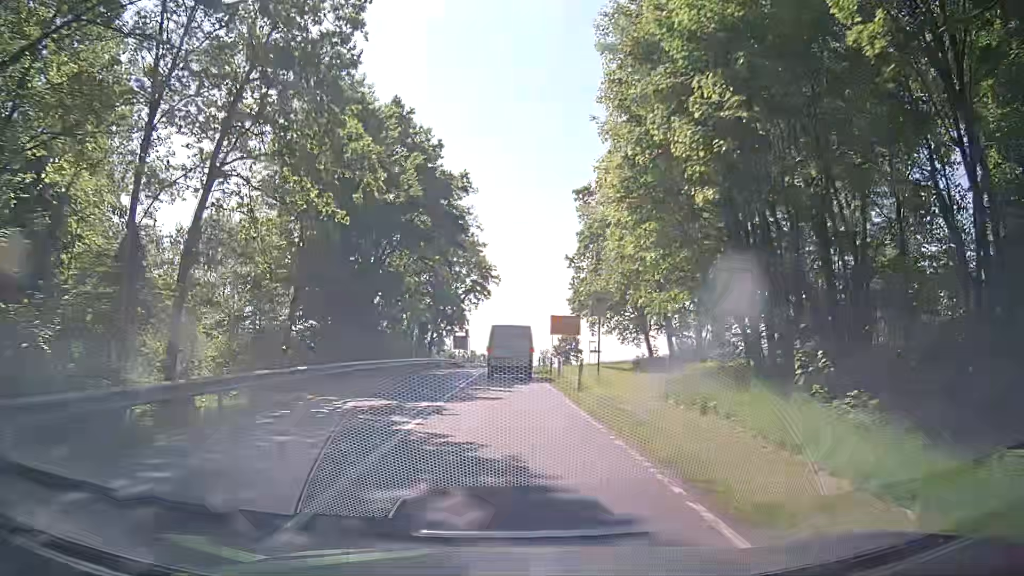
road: secondary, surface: asphalt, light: Day
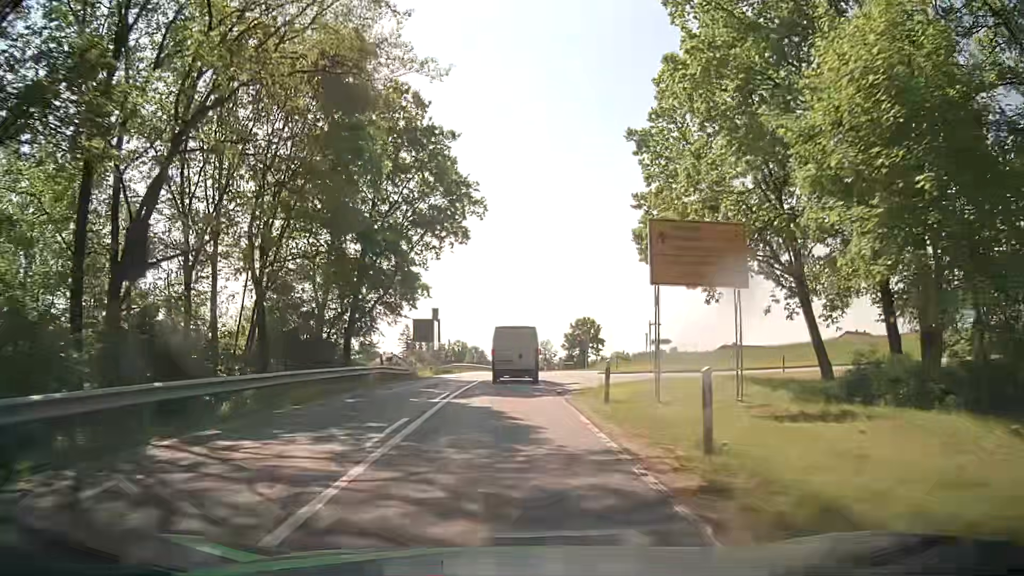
(0.0, +36.8) m; +1°
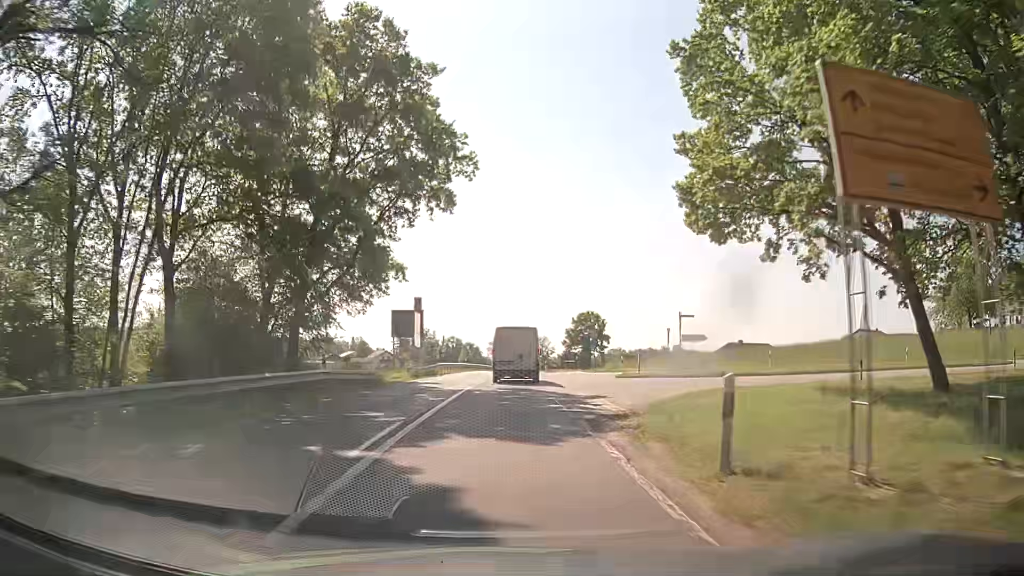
(0.0, +9.0) m; 0°
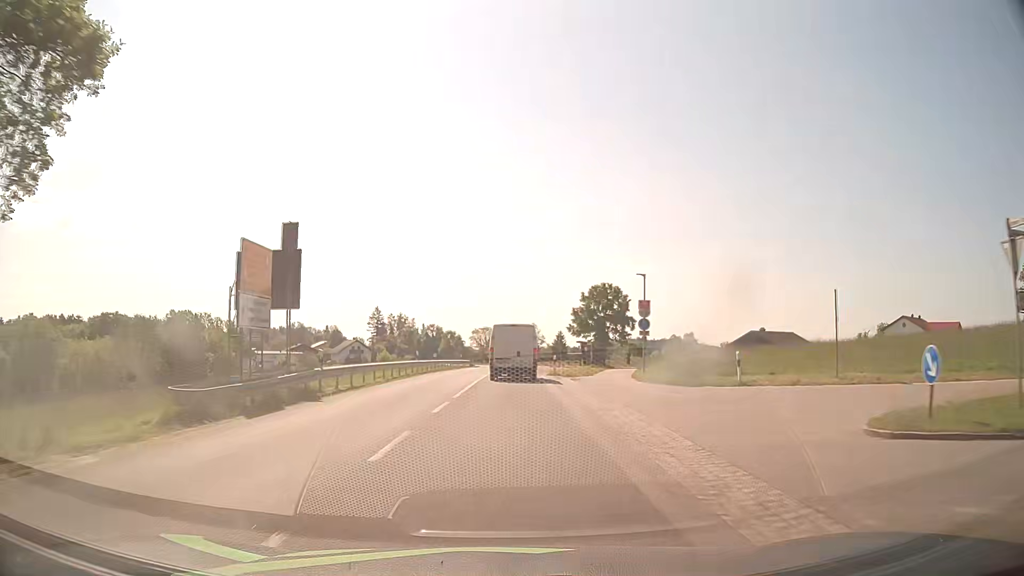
(+0.3, +27.2) m; +1°
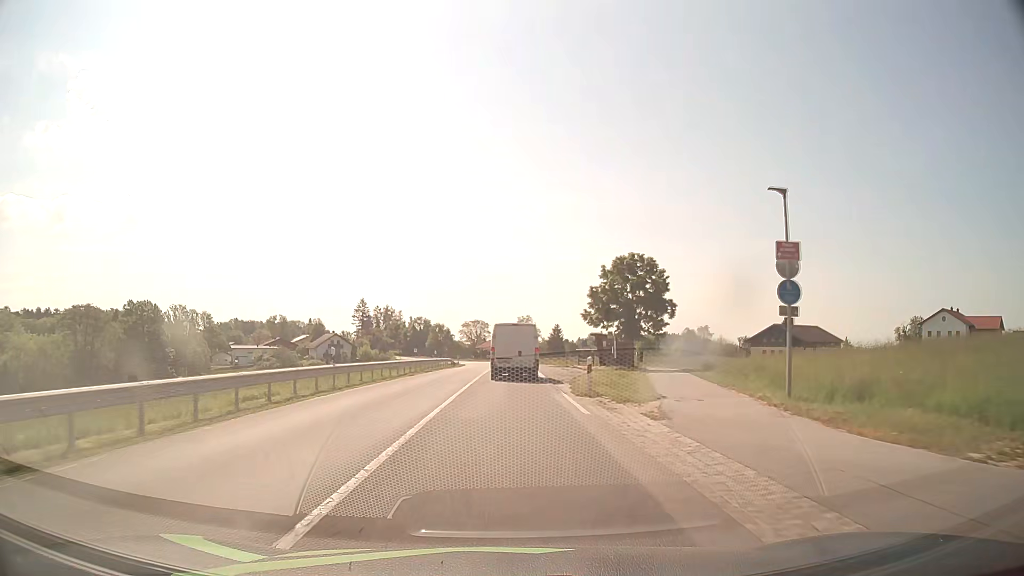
(+0.3, +18.3) m; +1°
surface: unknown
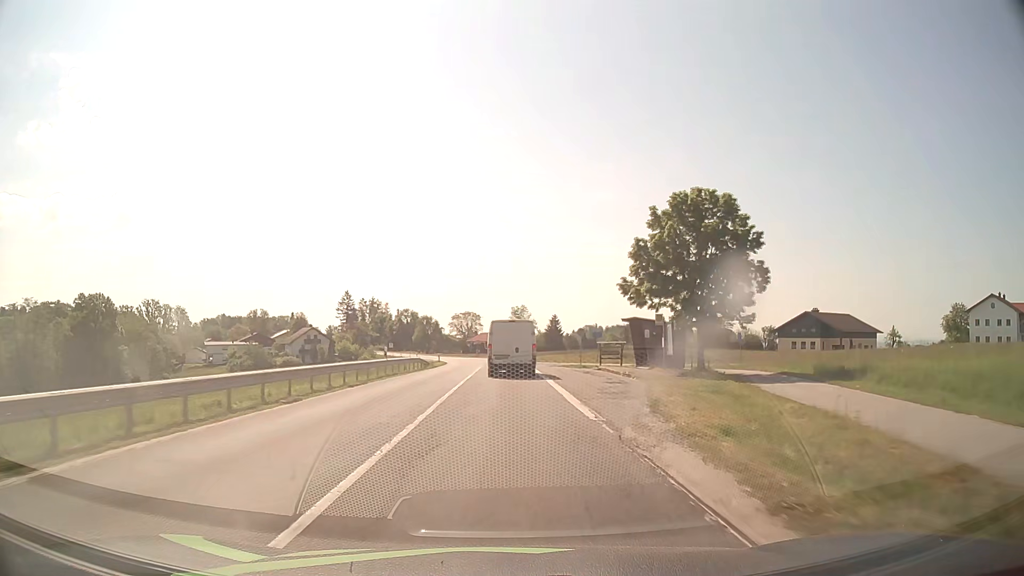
(+0.1, +18.4) m; +1°
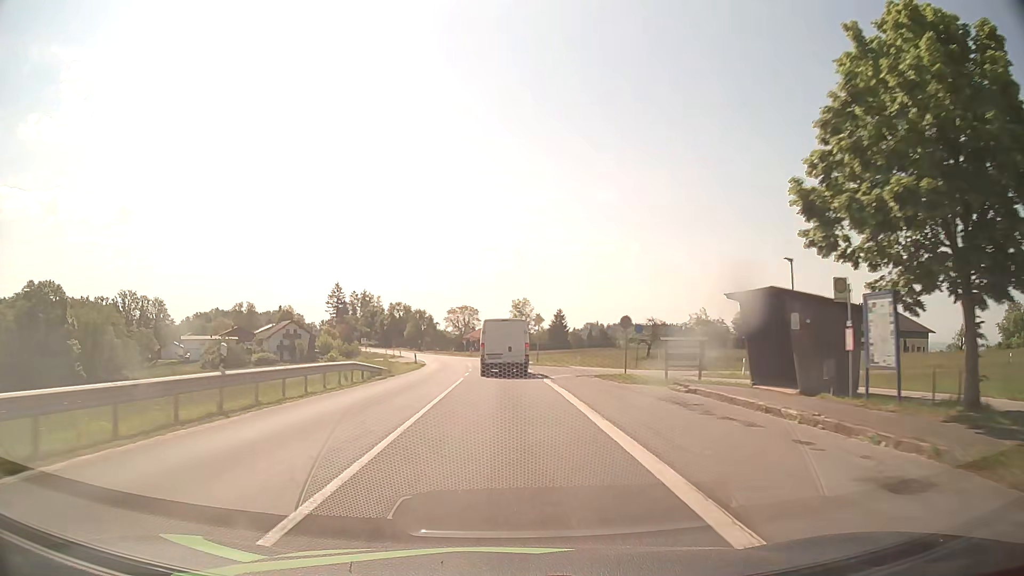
(0.0, +18.6) m; 0°
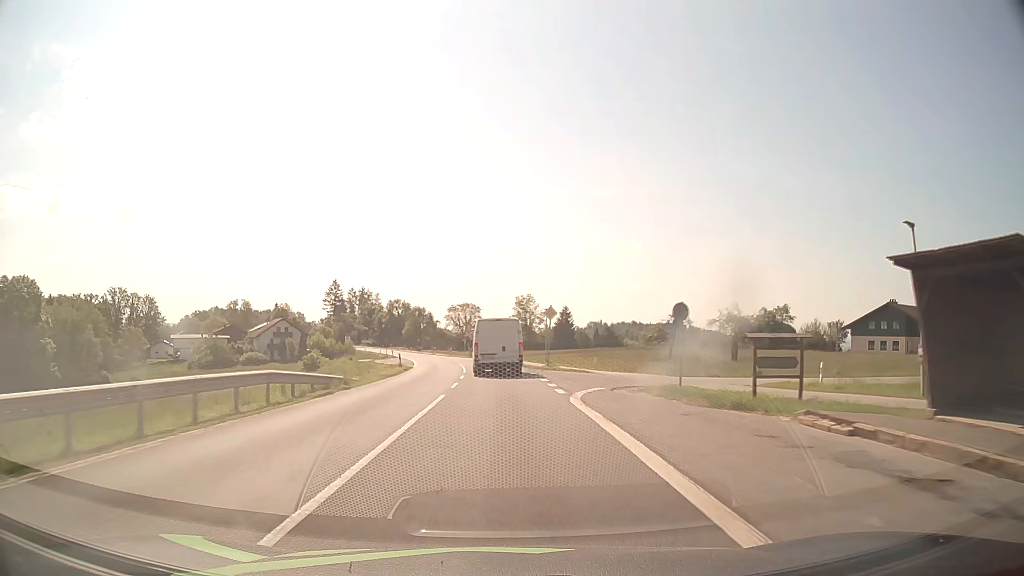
(0.0, +9.4) m; 0°
(0, +10) (0, +20) (-1, +30) (-1, +40) (-2, +50) (-3, +60) (-5, +70) (-7, +80) (-9, +89) (-11, +99) m
